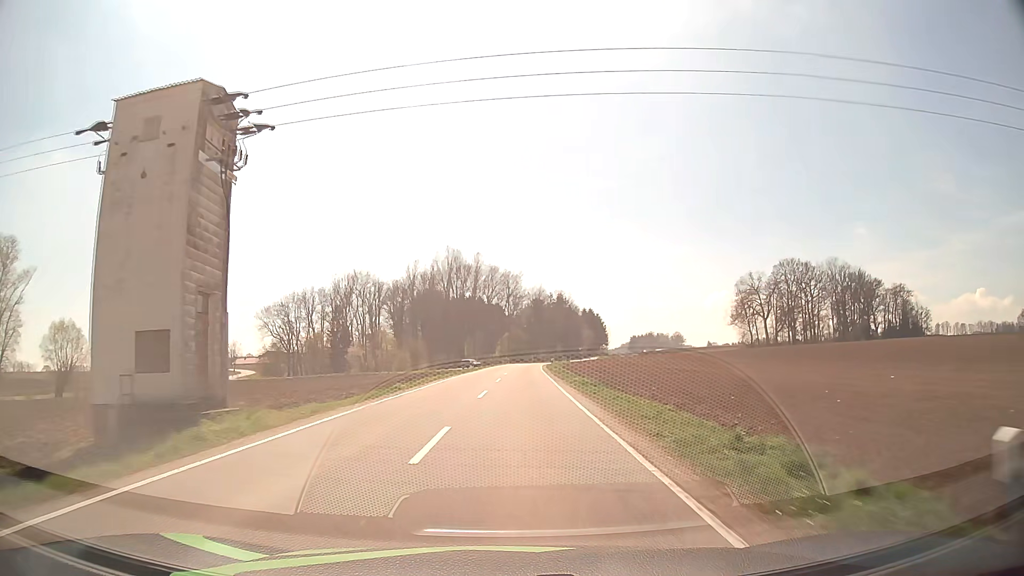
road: tertiary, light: Day
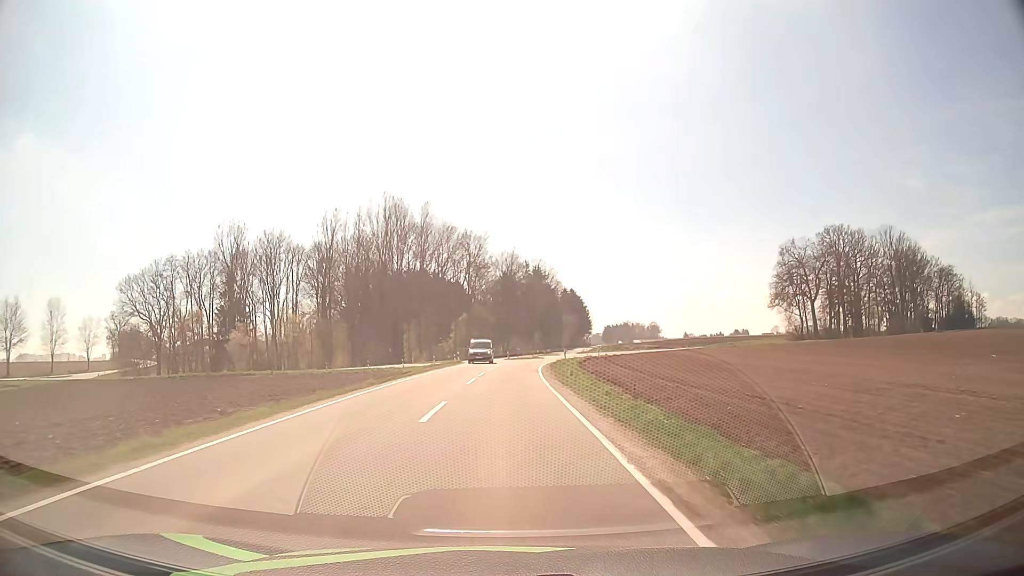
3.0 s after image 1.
(+1.4, +57.1) m; +3°
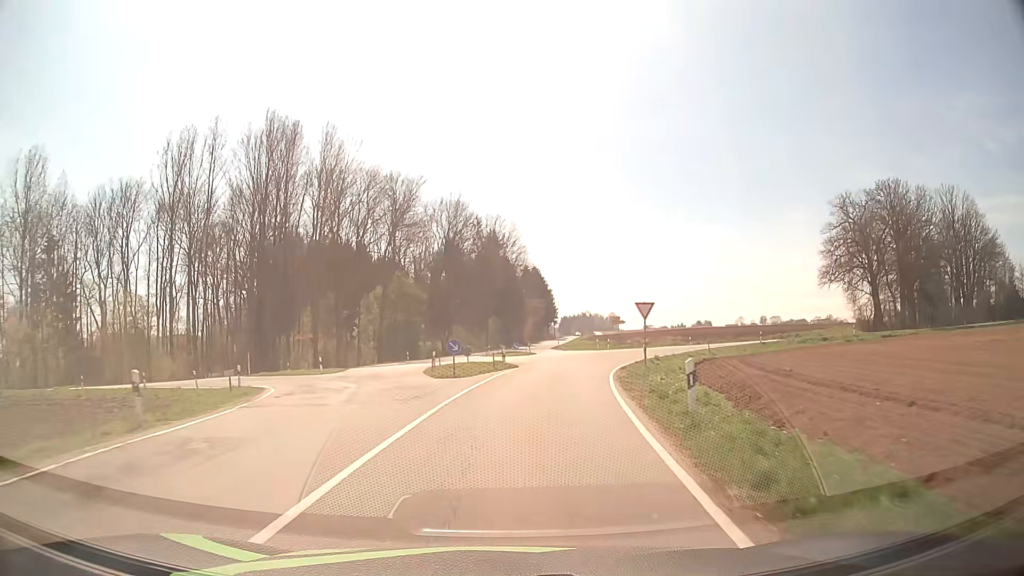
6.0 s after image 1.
(+1.3, +48.4) m; +4°
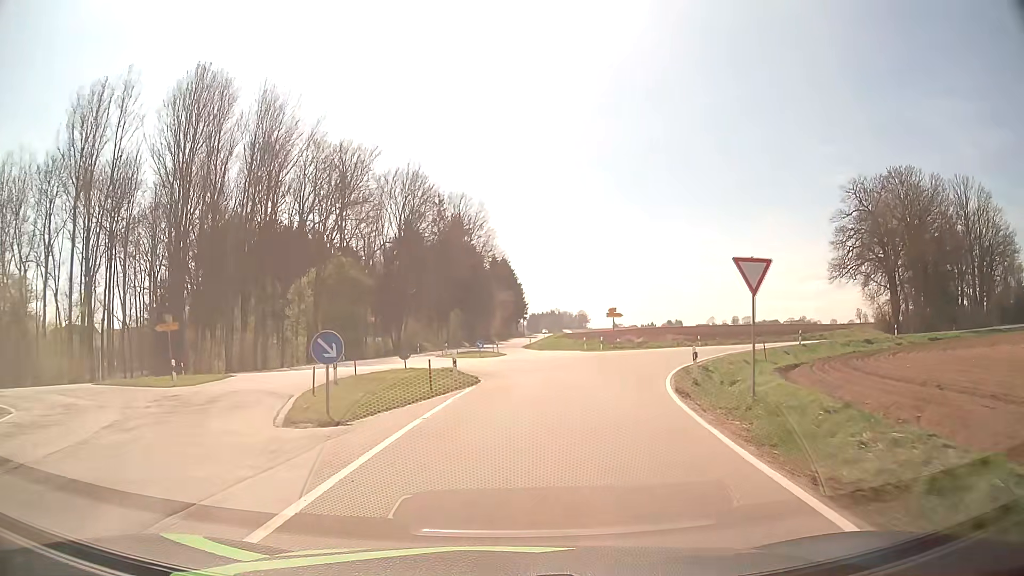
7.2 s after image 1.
(+0.4, +15.2) m; +3°
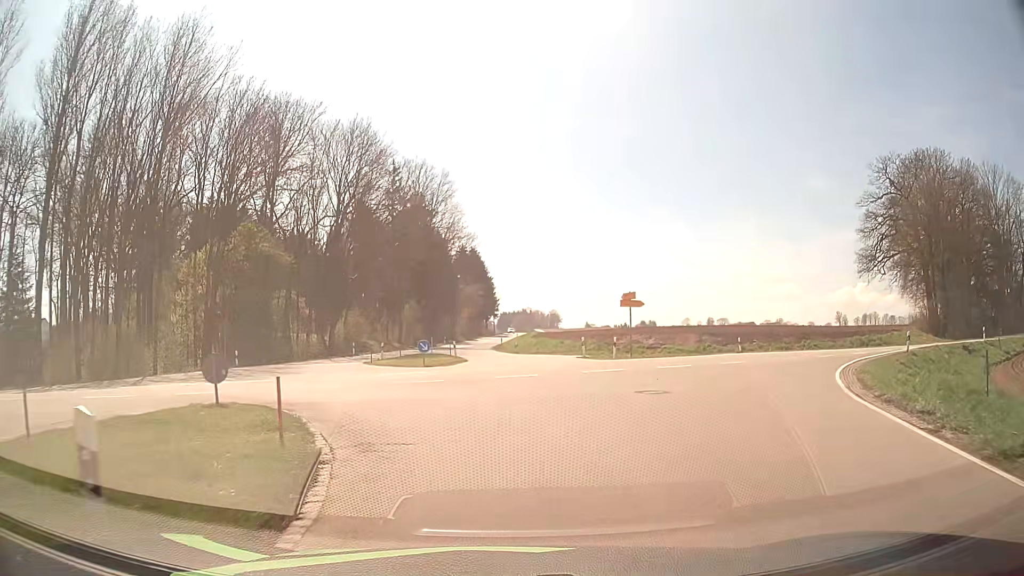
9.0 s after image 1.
(+0.4, +17.2) m; +2°
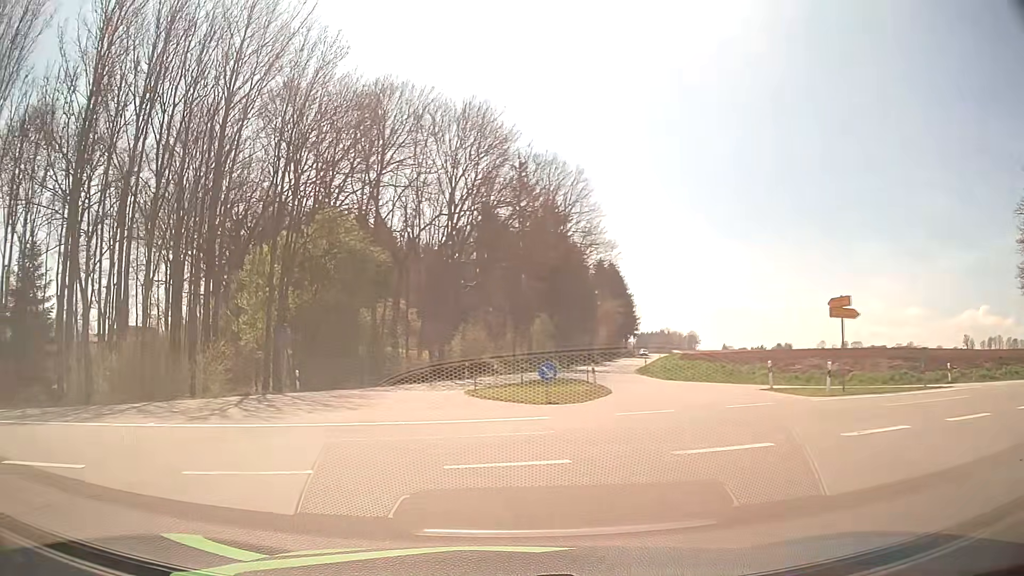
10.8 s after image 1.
(-0.4, +10.3) m; -11°
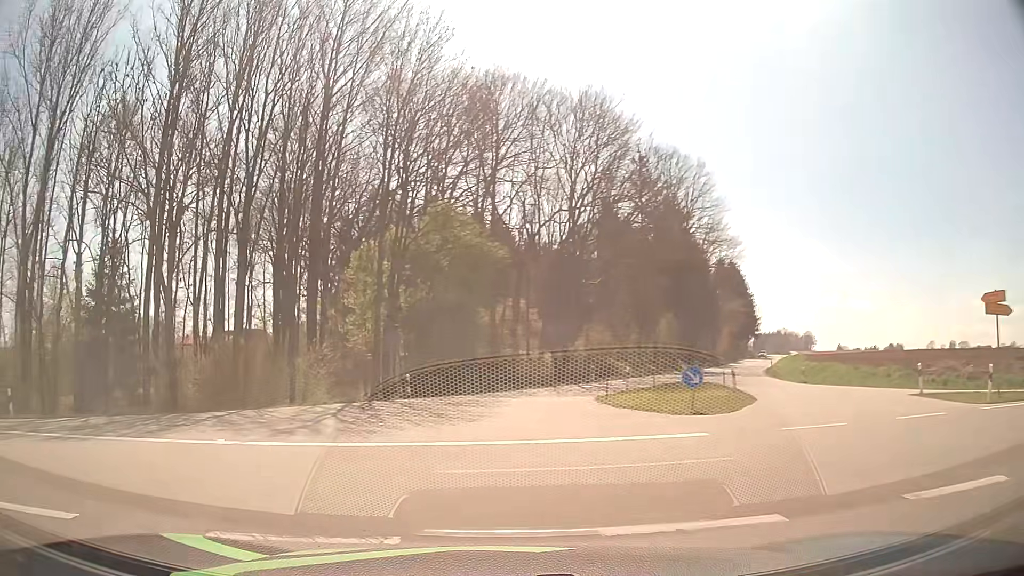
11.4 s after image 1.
(-0.2, +2.7) m; -9°
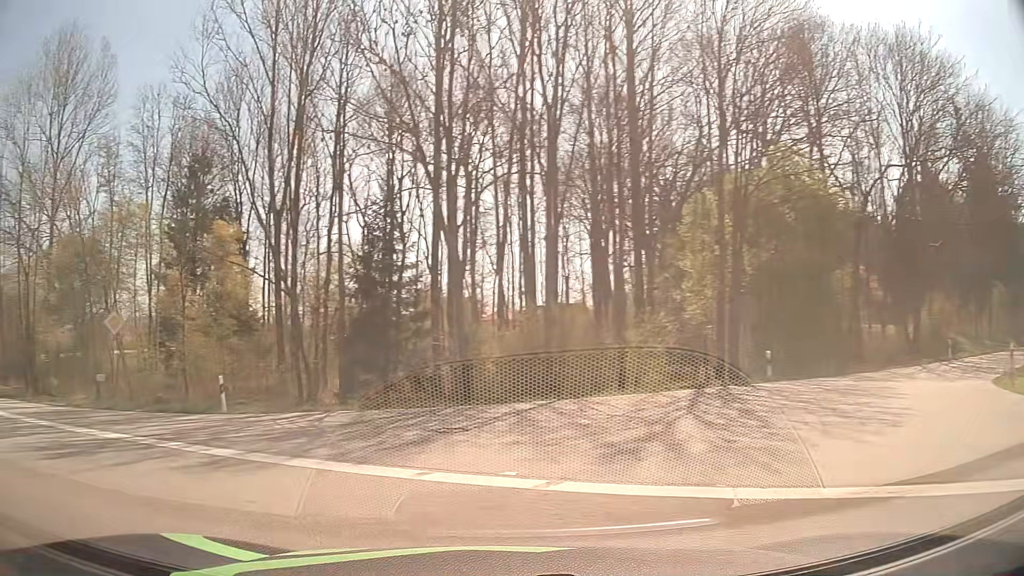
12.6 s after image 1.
(-1.4, +6.0) m; -29°
(-4, +9) (-12, +14) (-21, +18) (-30, +23) (-39, +28) (-47, +34) (-54, +41) (-58, +50) (-60, +60) (-59, +70) m
